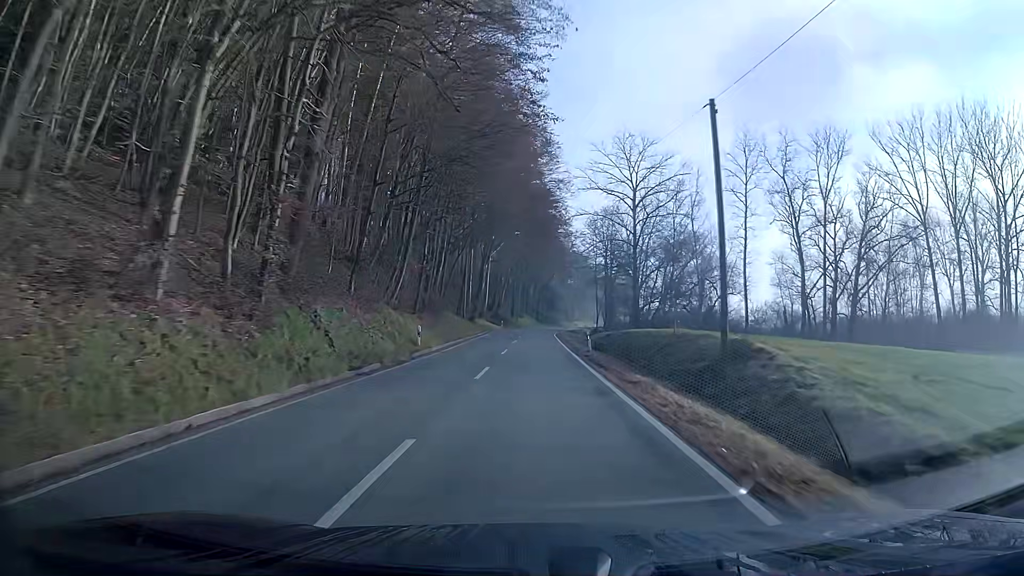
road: secondary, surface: asphalt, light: Day
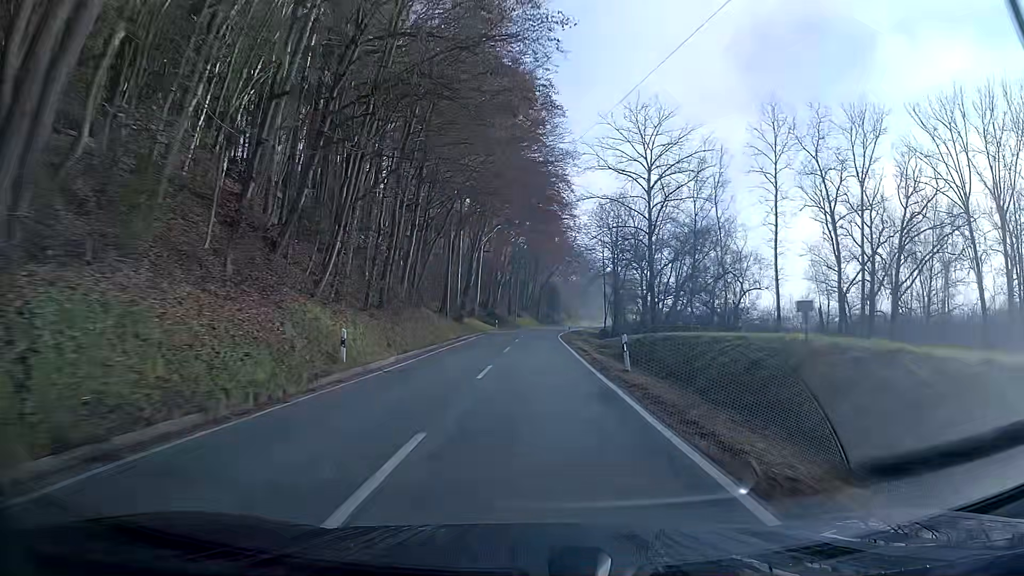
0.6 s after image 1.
(0.0, +11.7) m; 0°
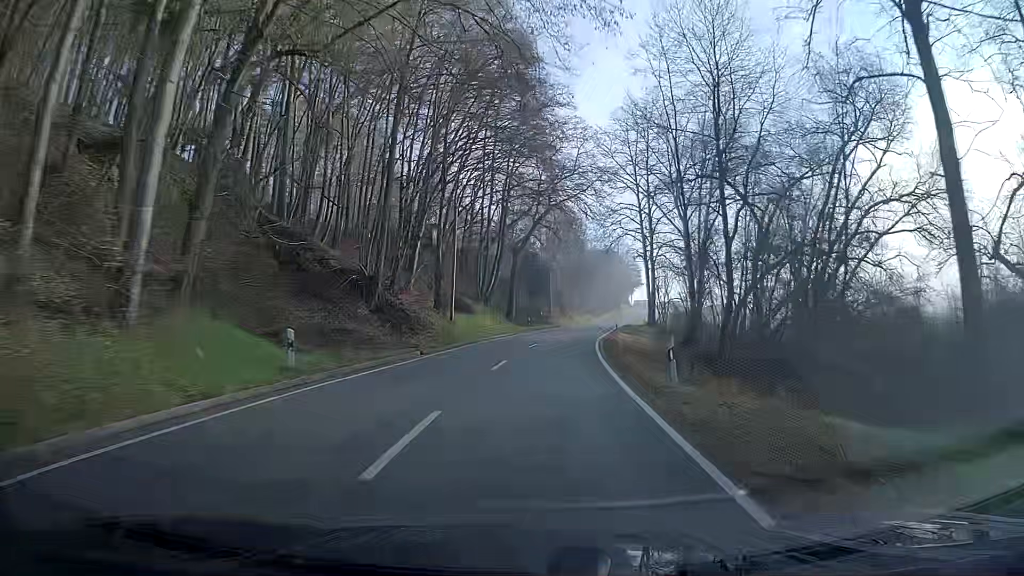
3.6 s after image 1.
(+0.9, +57.6) m; +2°
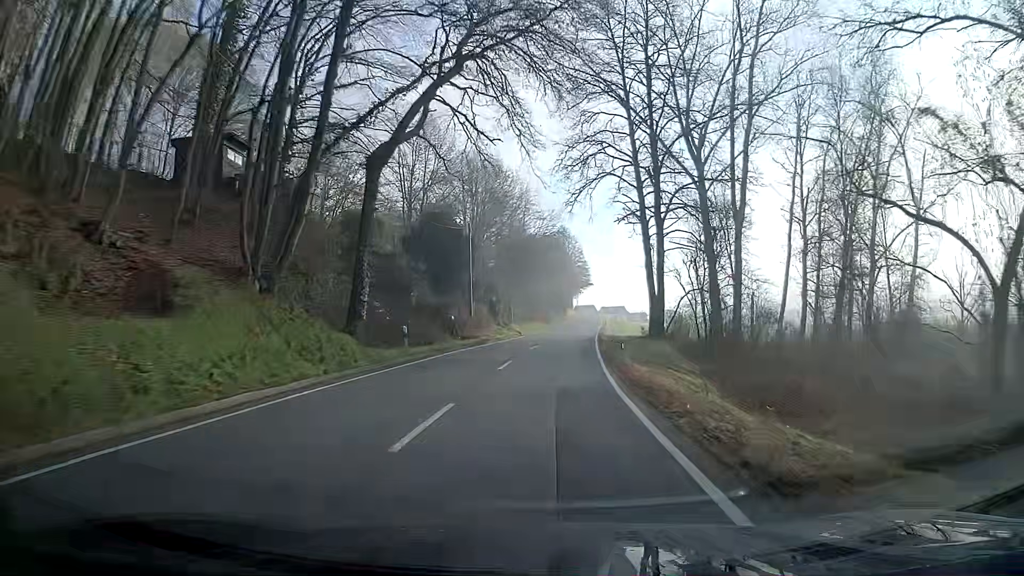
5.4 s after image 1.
(+1.6, +34.1) m; +6°
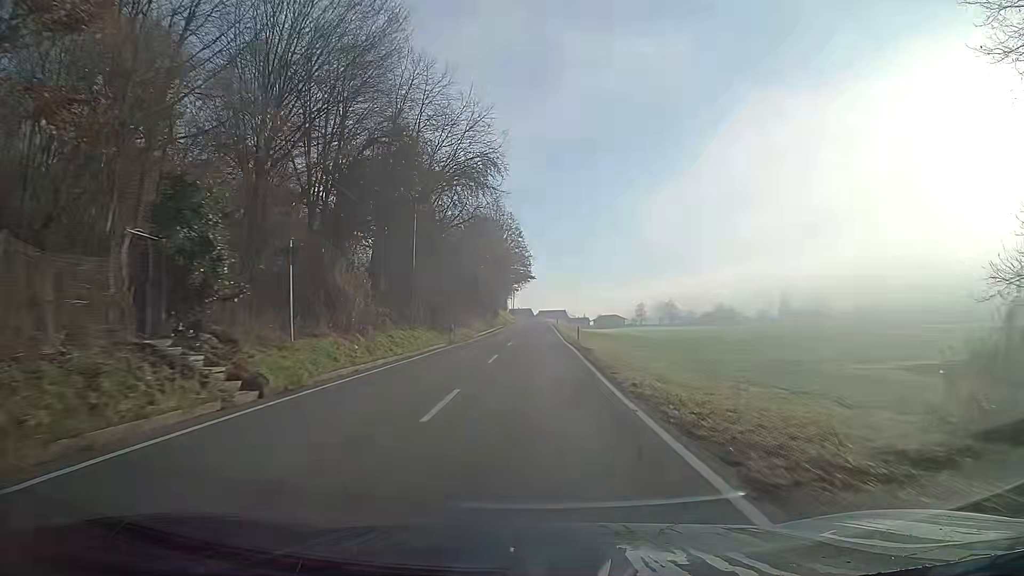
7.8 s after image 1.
(+2.2, +45.4) m; +5°
